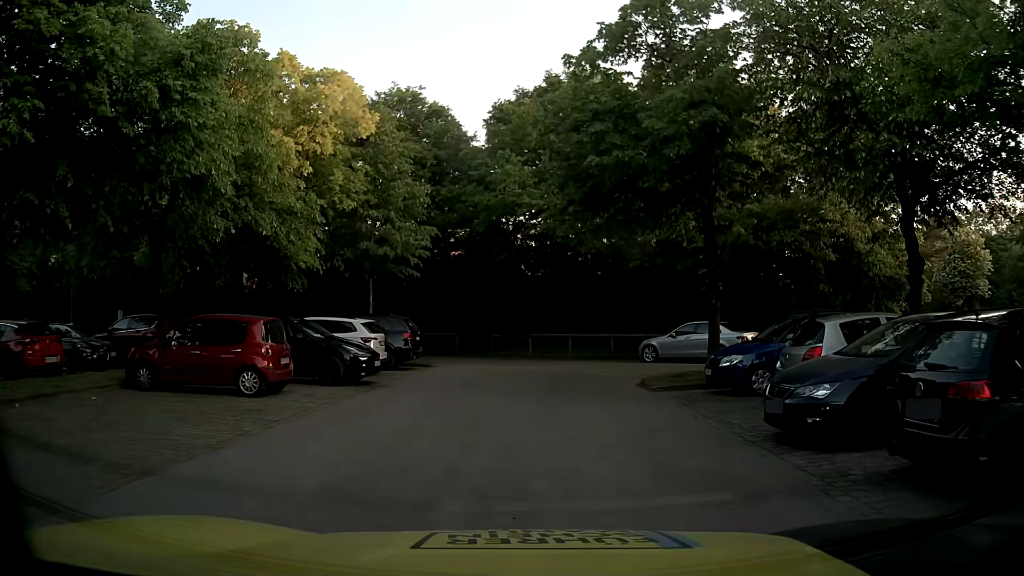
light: Day
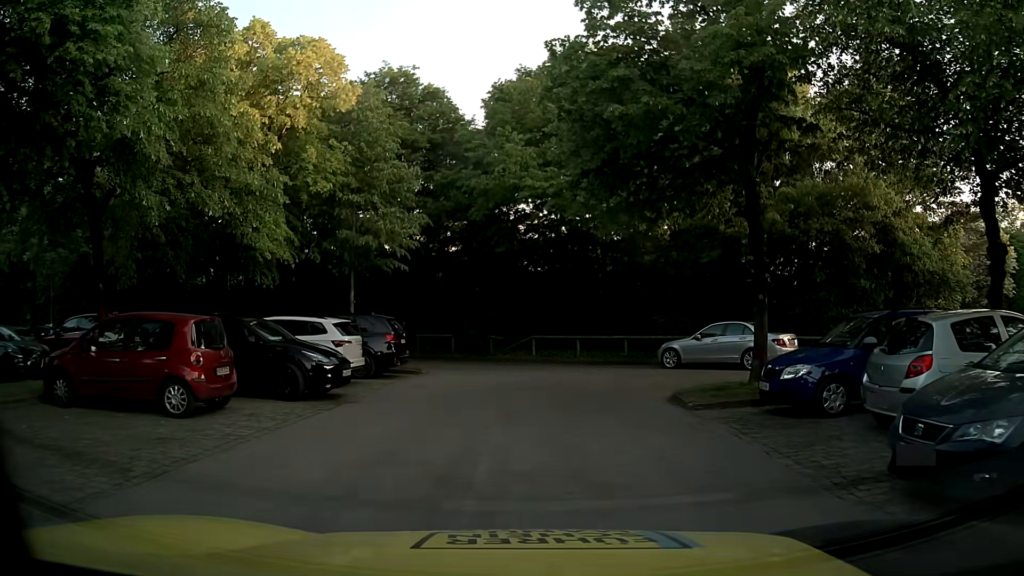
(0.0, +3.0) m; +1°
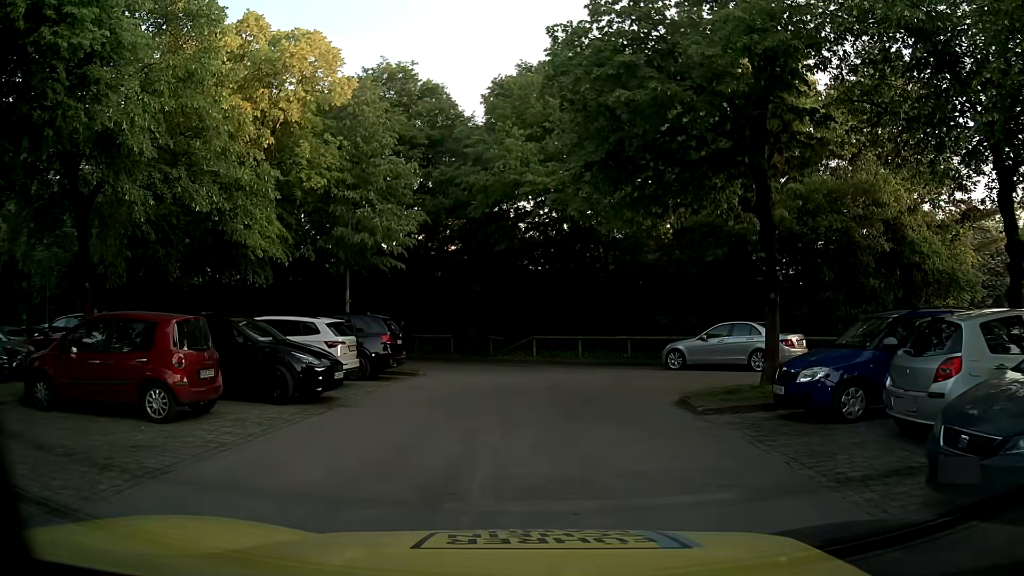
(0.0, +0.6) m; 0°
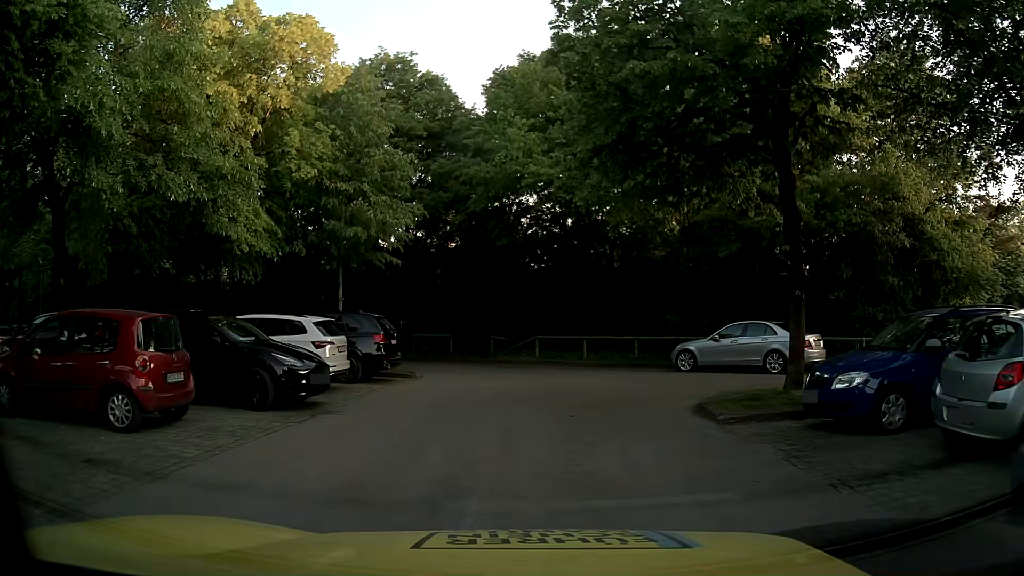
(0.0, +1.1) m; 0°
